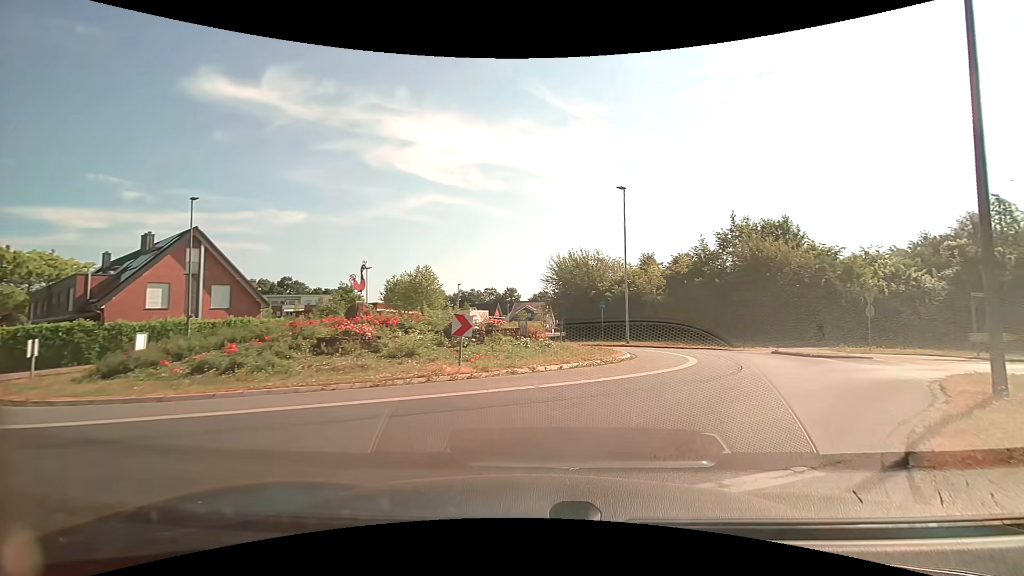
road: tertiary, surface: asphalt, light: Day
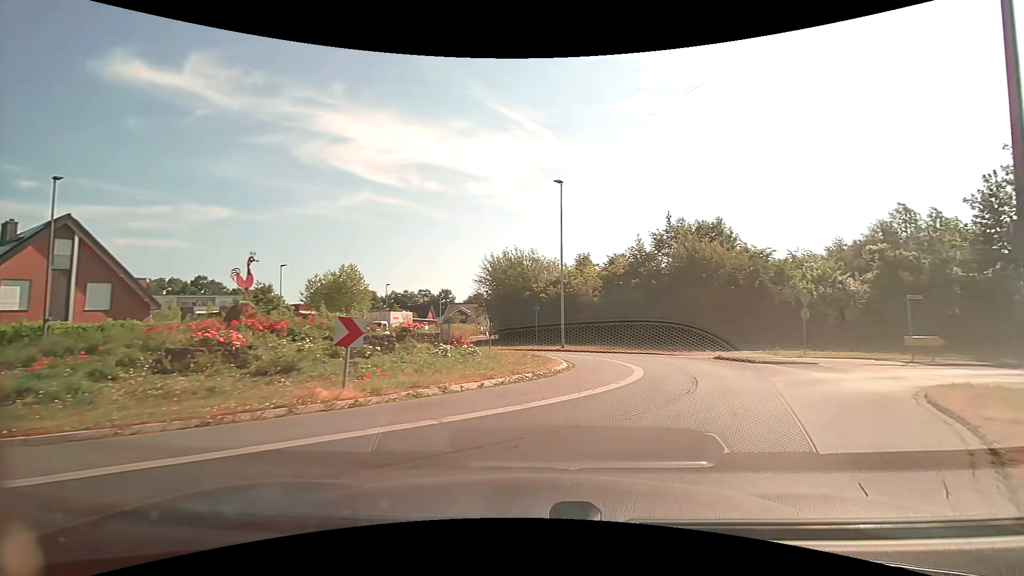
(+0.1, +2.8) m; +6°
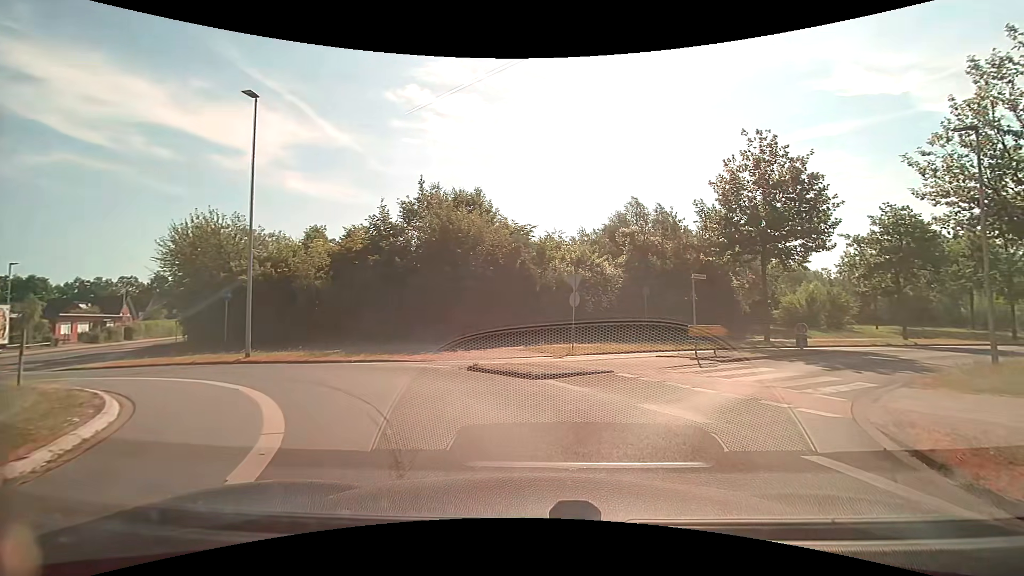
(+2.3, +8.9) m; +28°
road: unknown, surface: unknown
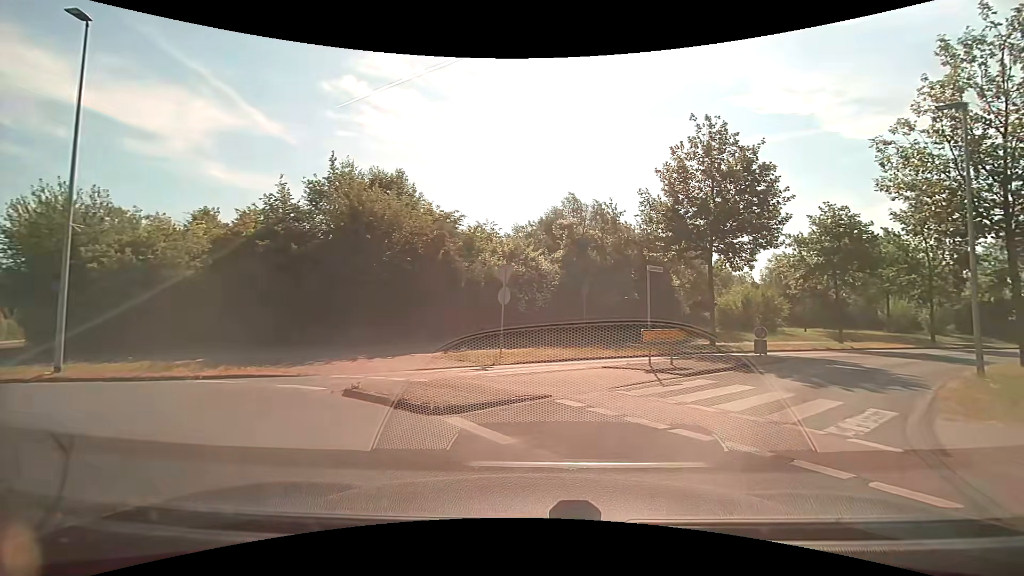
(+0.2, +3.9) m; +6°
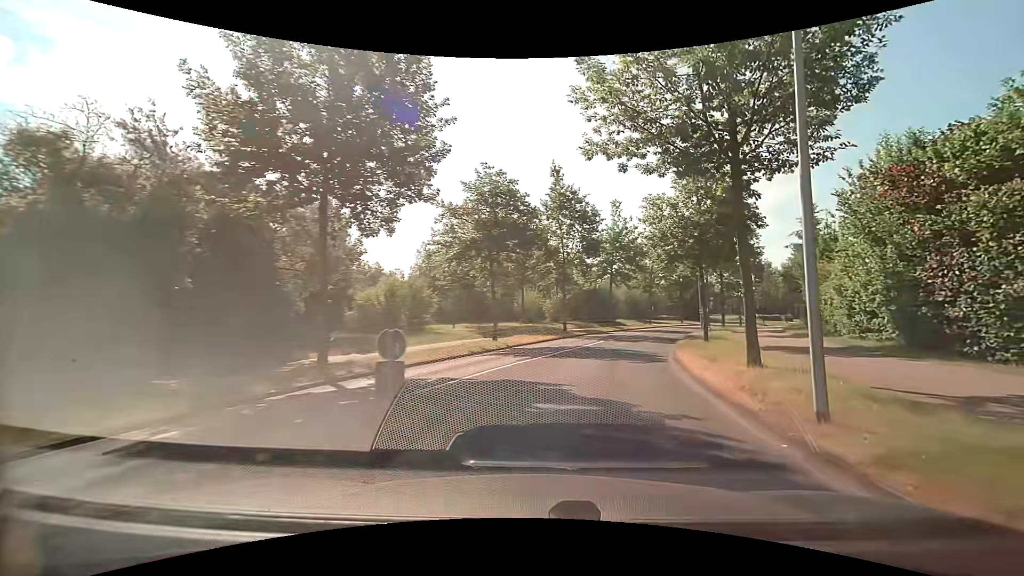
(+4.1, +11.9) m; +38°
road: tertiary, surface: asphalt
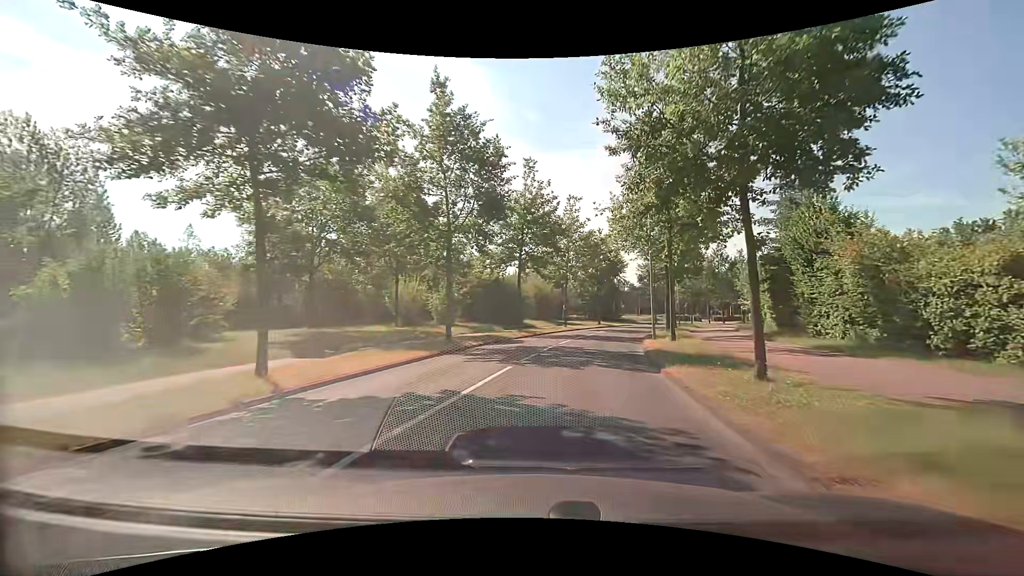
(+1.5, +14.1) m; +10°
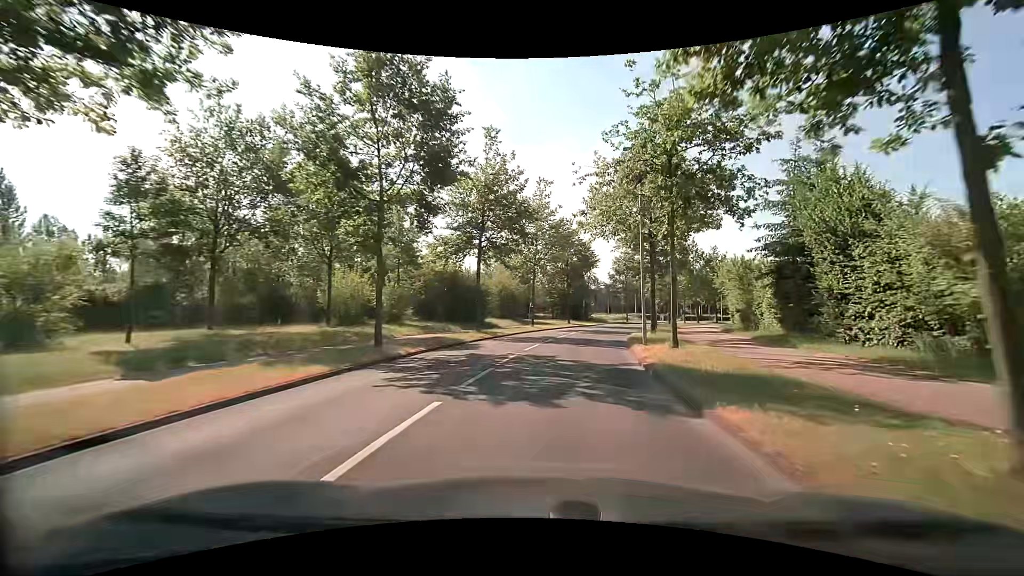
(+0.3, +5.6) m; +4°
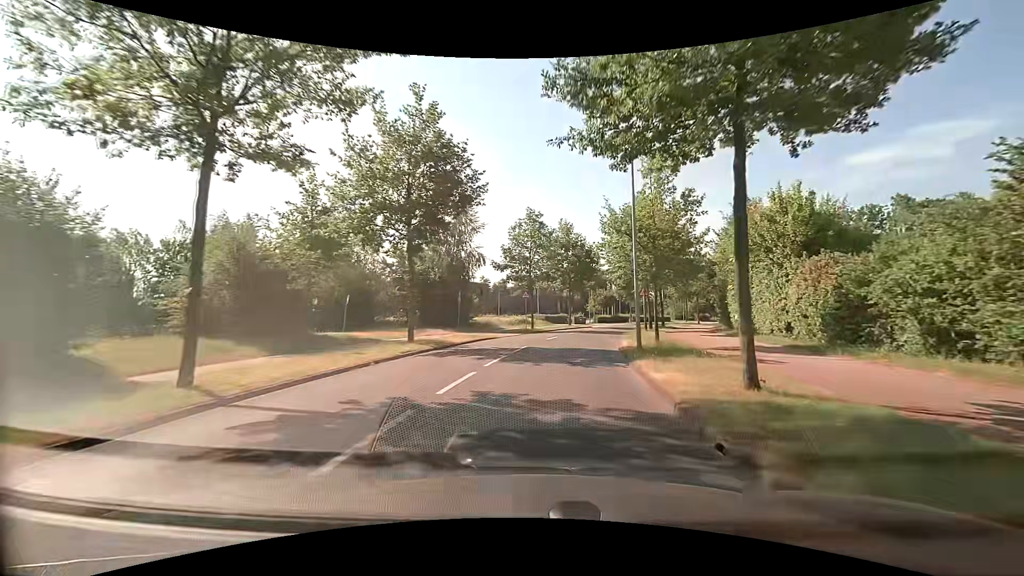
(+4.1, +31.3) m; +13°
(0, +10) (+1, +20) (+3, +30) (+5, +40) (+8, +49) (+12, +58) (+16, +68) (+21, +76) (+26, +85) (+32, +93) m
